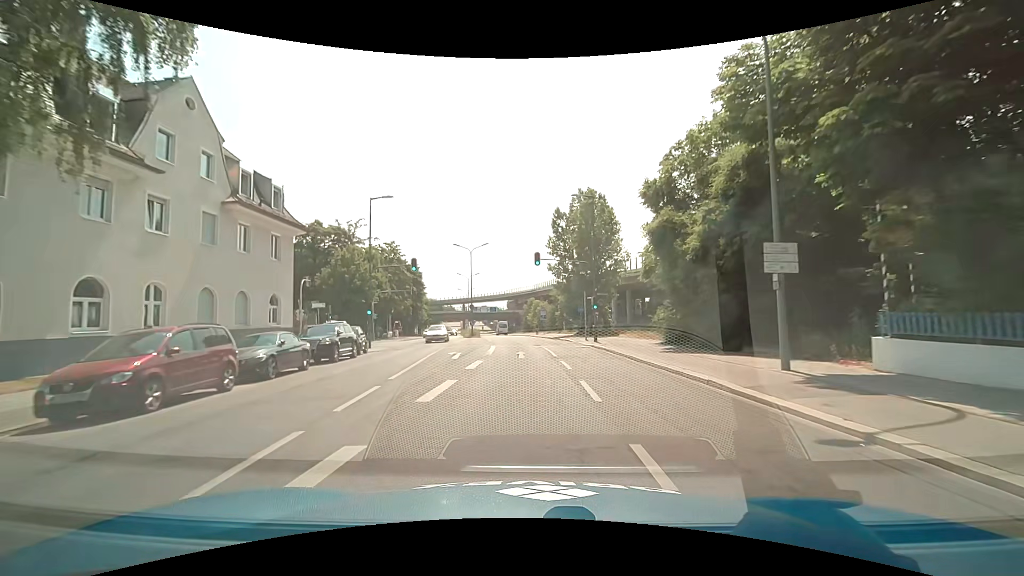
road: secondary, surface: asphalt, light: Day
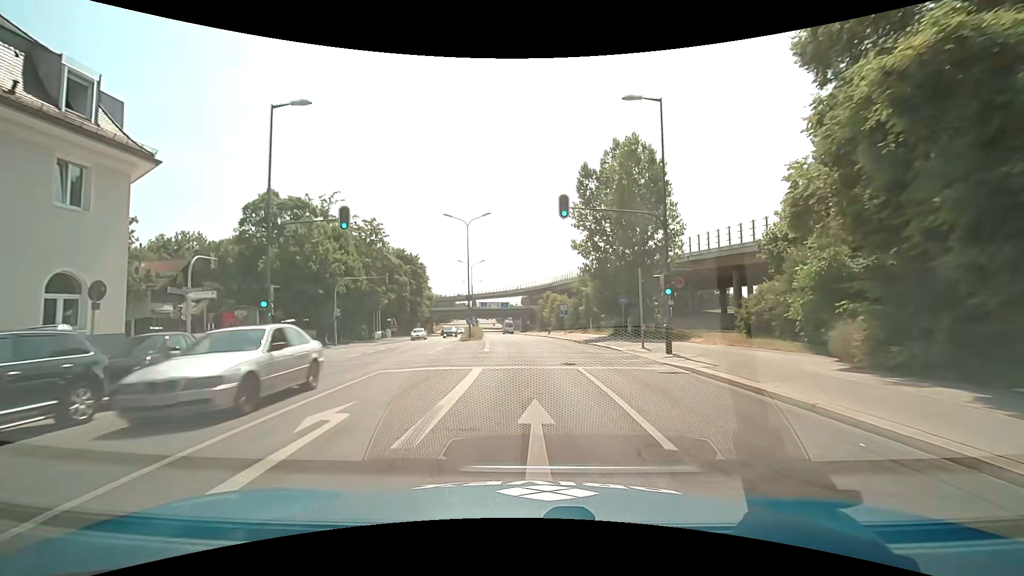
(-0.2, +15.3) m; -2°
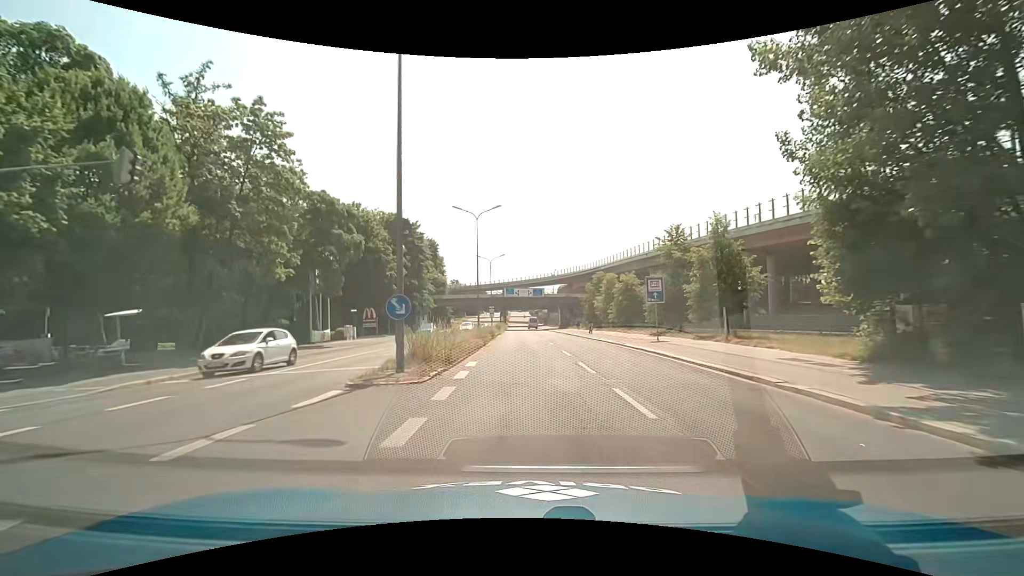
(-0.8, +30.7) m; -4°
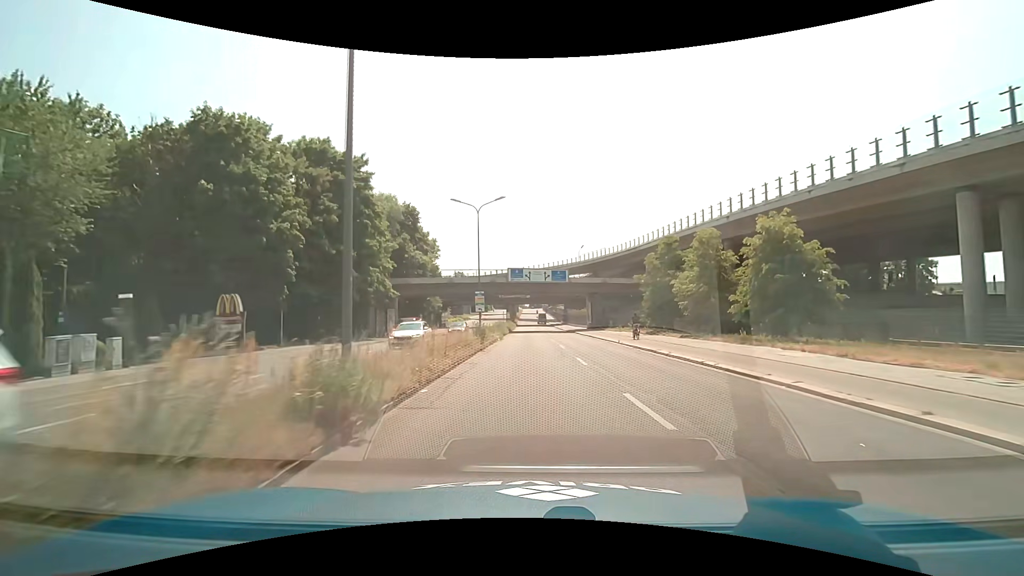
(-0.5, +30.9) m; -2°
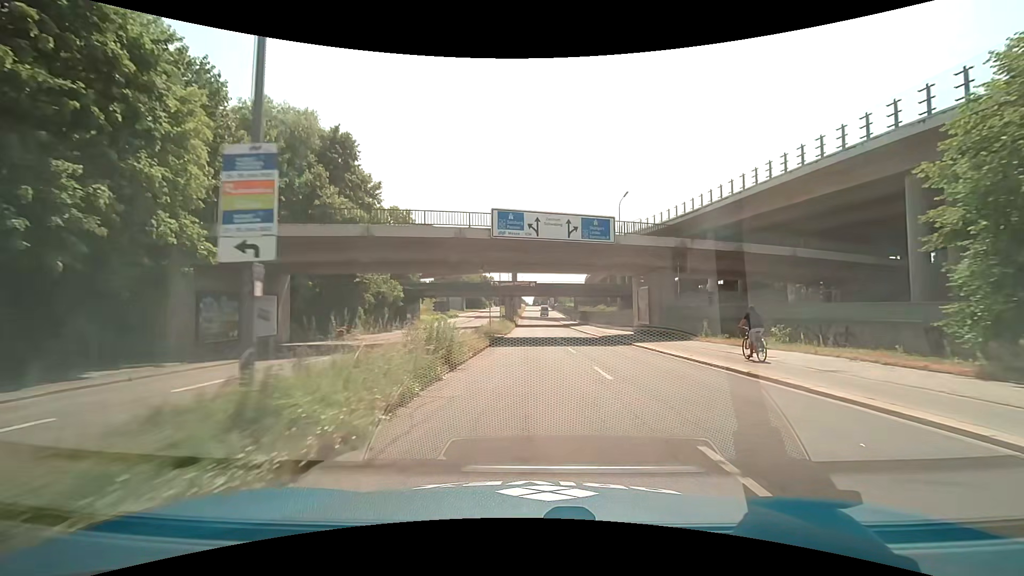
(-0.1, +30.9) m; -1°
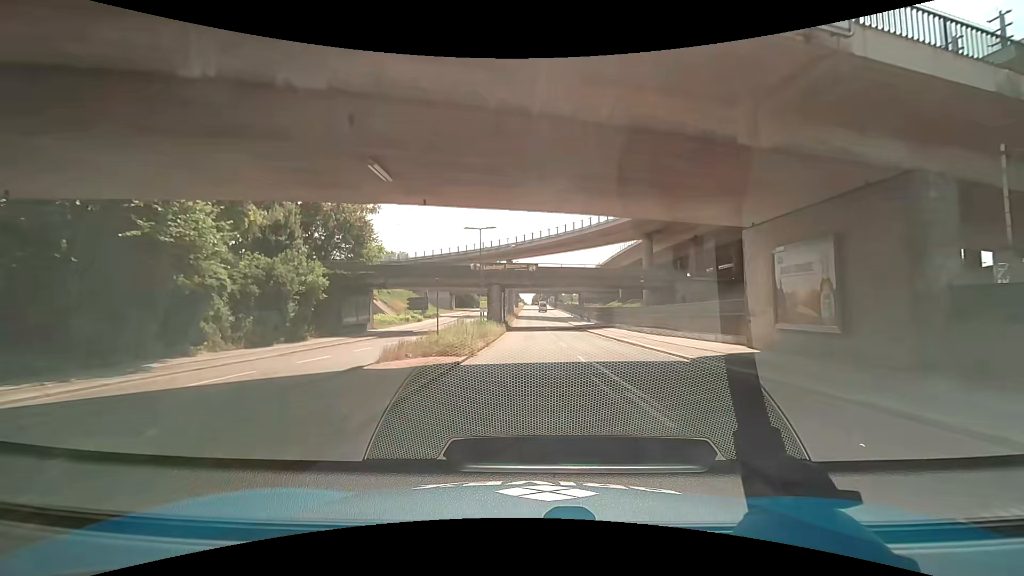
(+0.1, +23.0) m; 0°
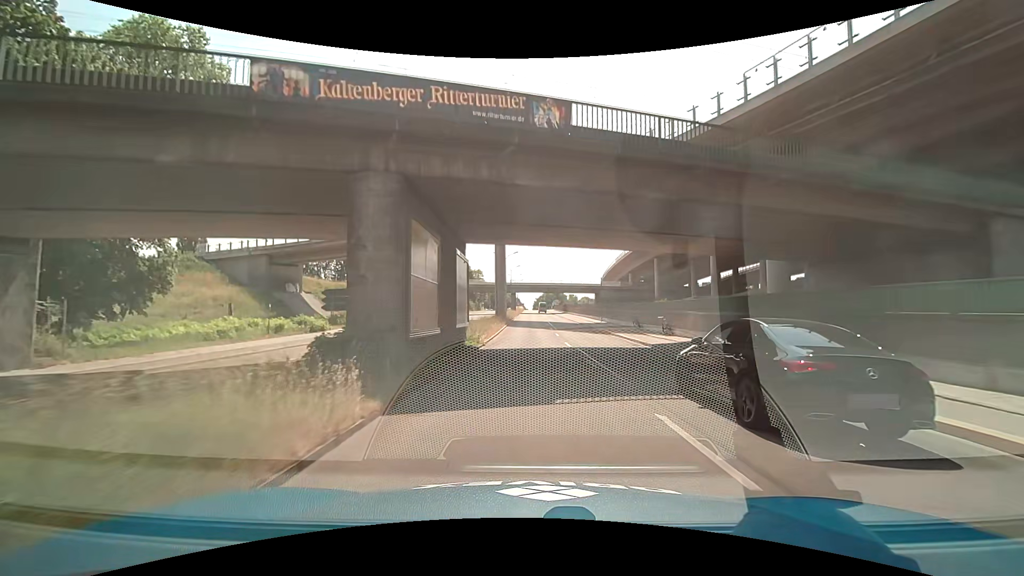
(-0.3, +38.1) m; 0°
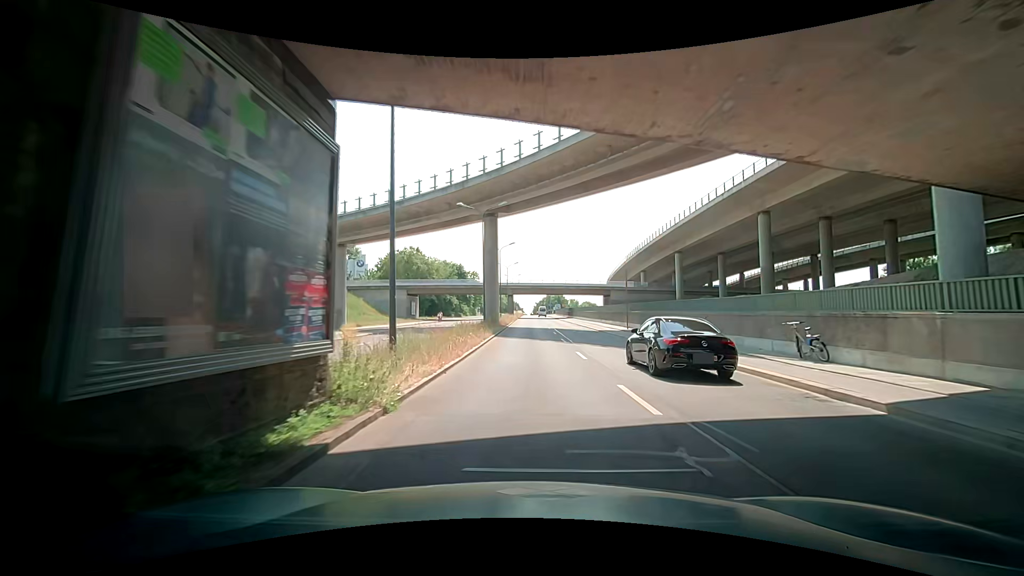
(0.0, +15.1) m; 0°
(0, +10) (0, +20) (0, +30) (0, +40) (0, +50) (0, +60) (0, +70) (0, +80) (0, +90) (+1, +100) m
